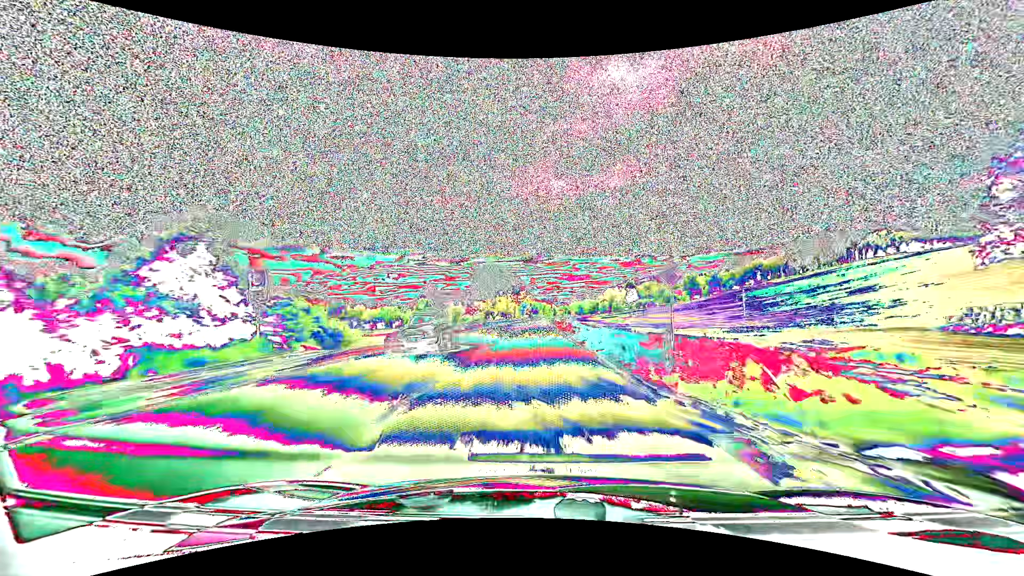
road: primary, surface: asphalt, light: Day
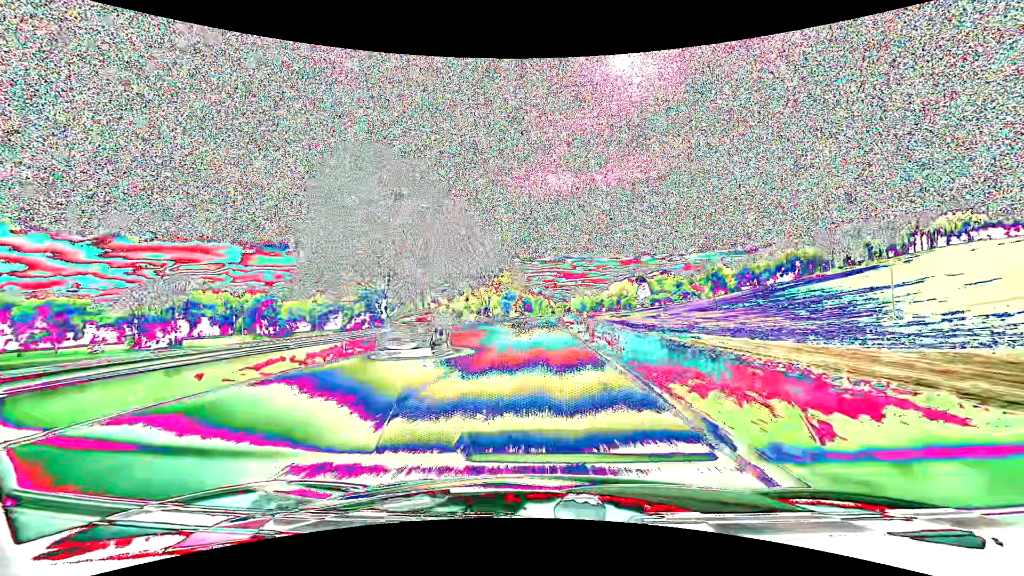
(+0.3, +76.6) m; +1°
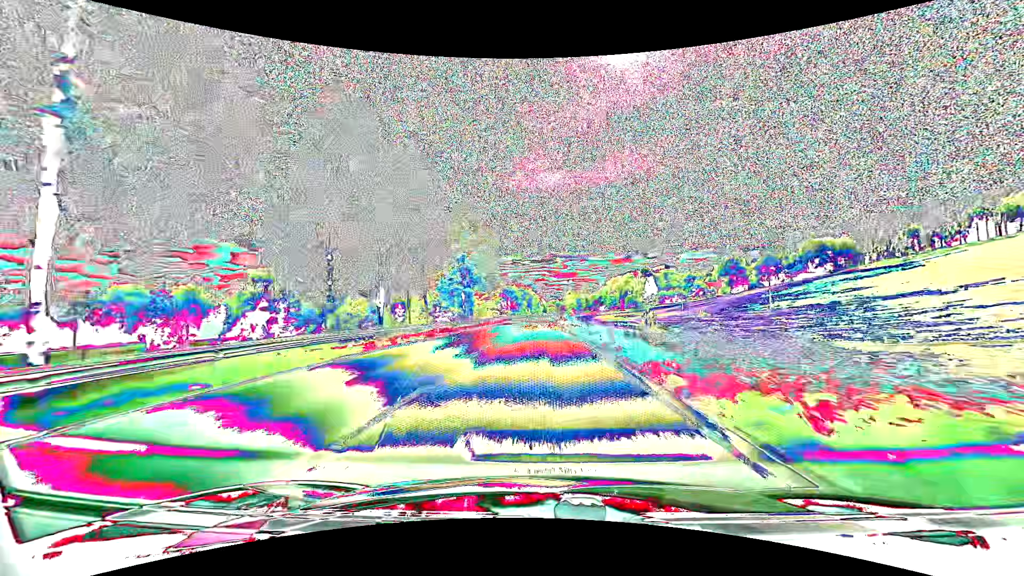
(+0.6, +59.1) m; +1°
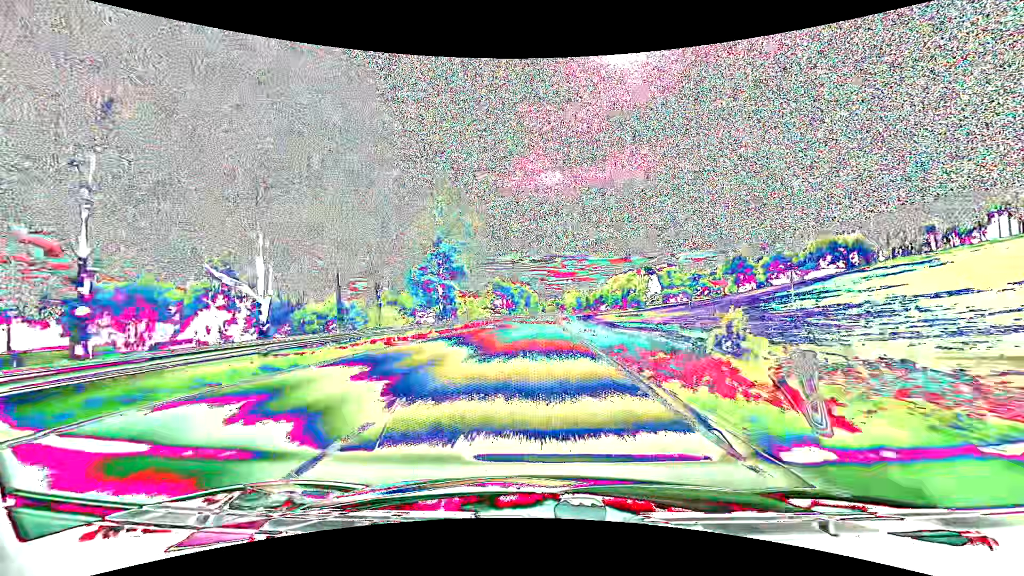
(0.0, +14.1) m; 0°
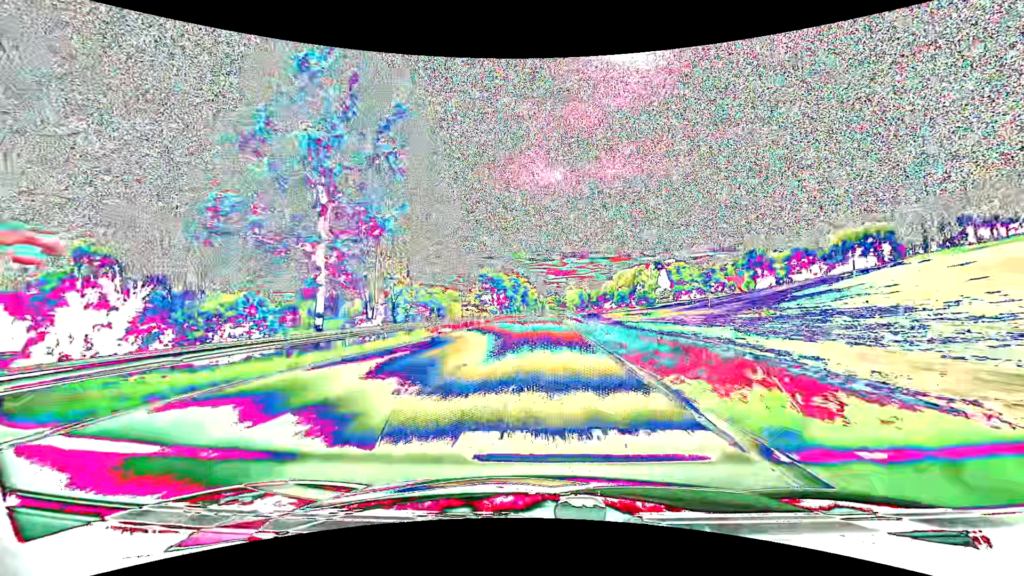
(0.0, +27.3) m; 0°
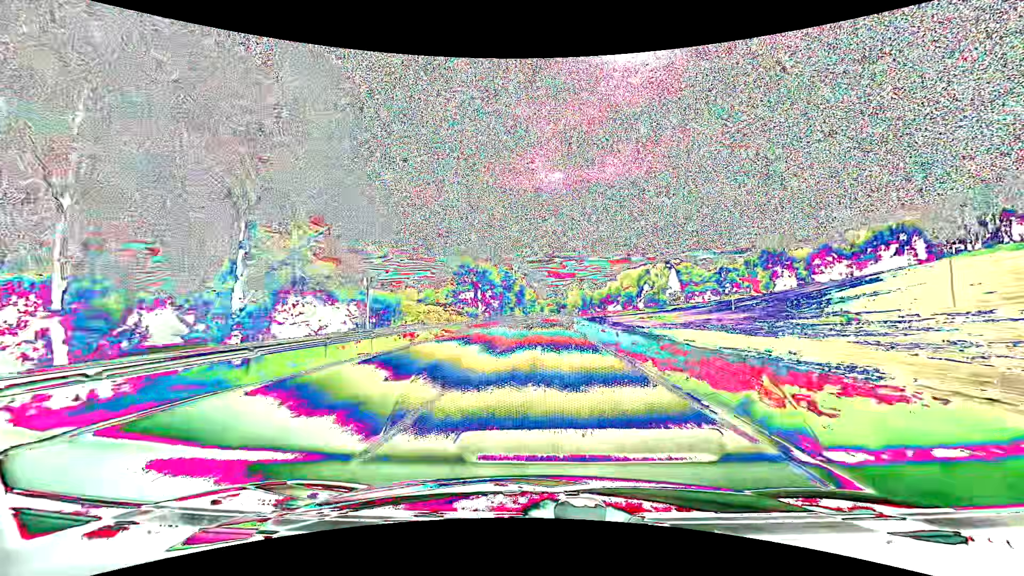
(0.0, +26.0) m; 0°
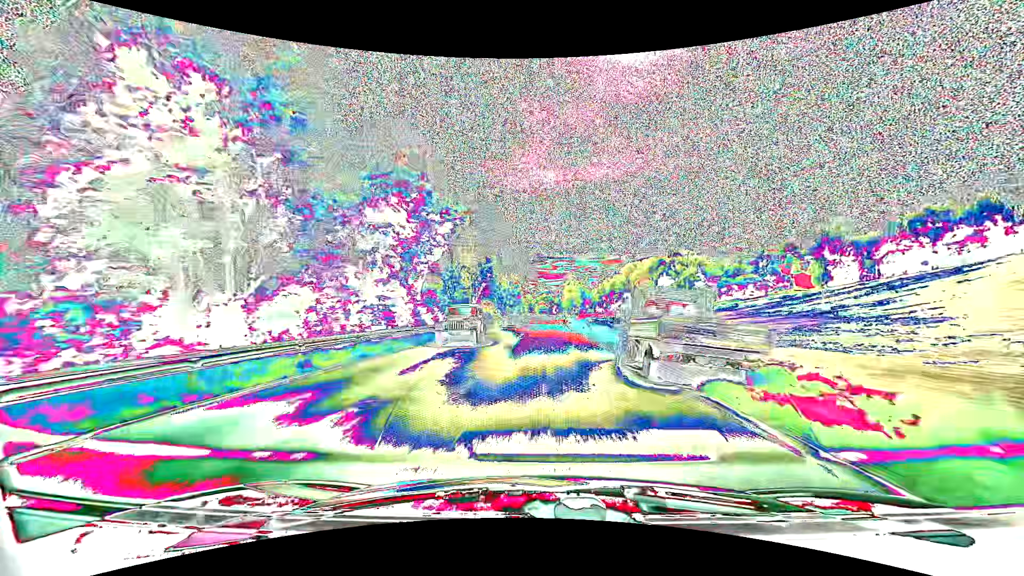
(+0.6, +63.5) m; +1°
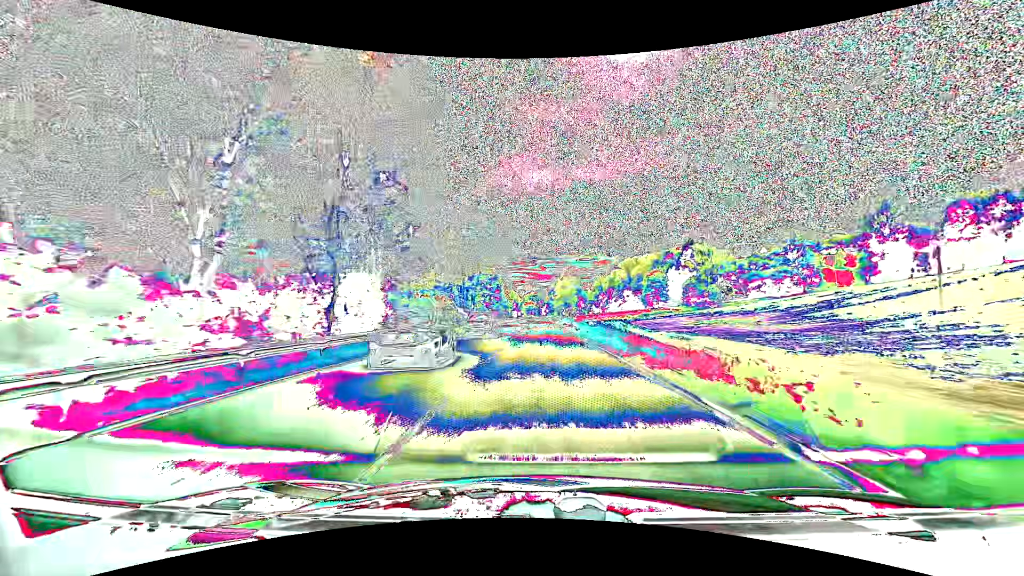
(+0.3, +38.3) m; +1°
(0, +10) (0, +20) (0, +30) (0, +40) (0, +50) (+1, +60) (+1, +70) (+1, +80) (+1, +90) (+1, +100) m
